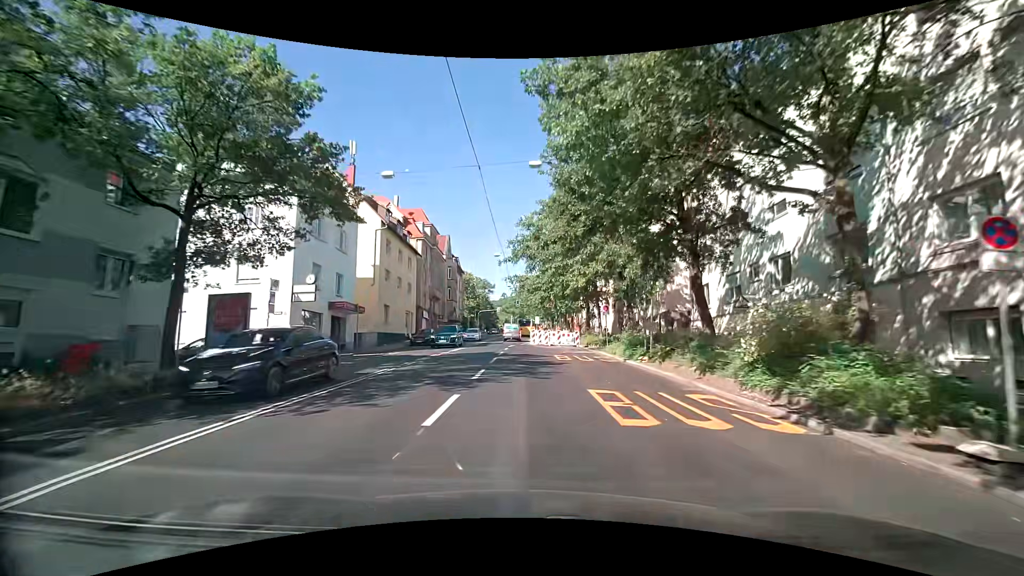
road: secondary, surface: asphalt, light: Day
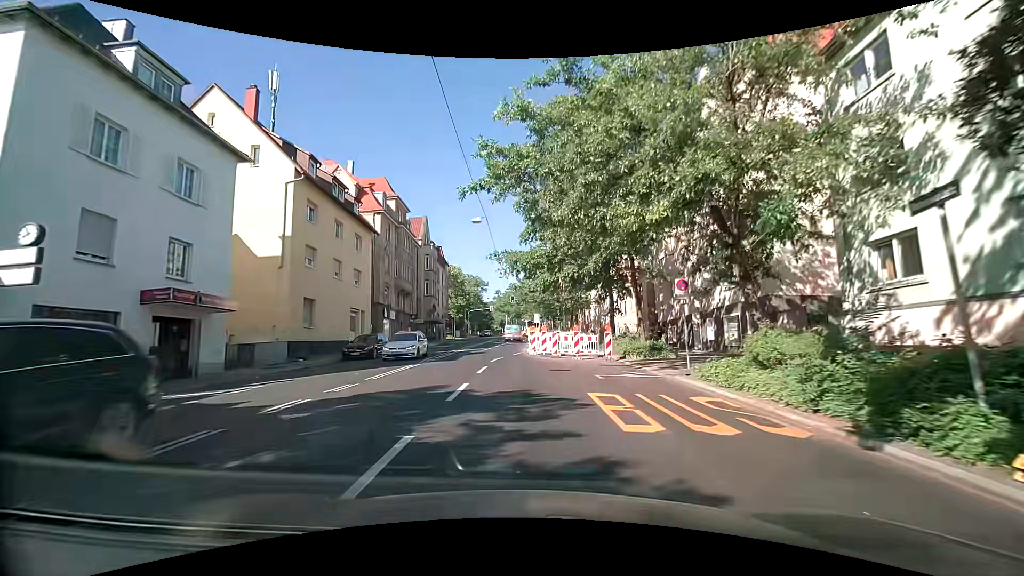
(+0.7, +15.4) m; +3°
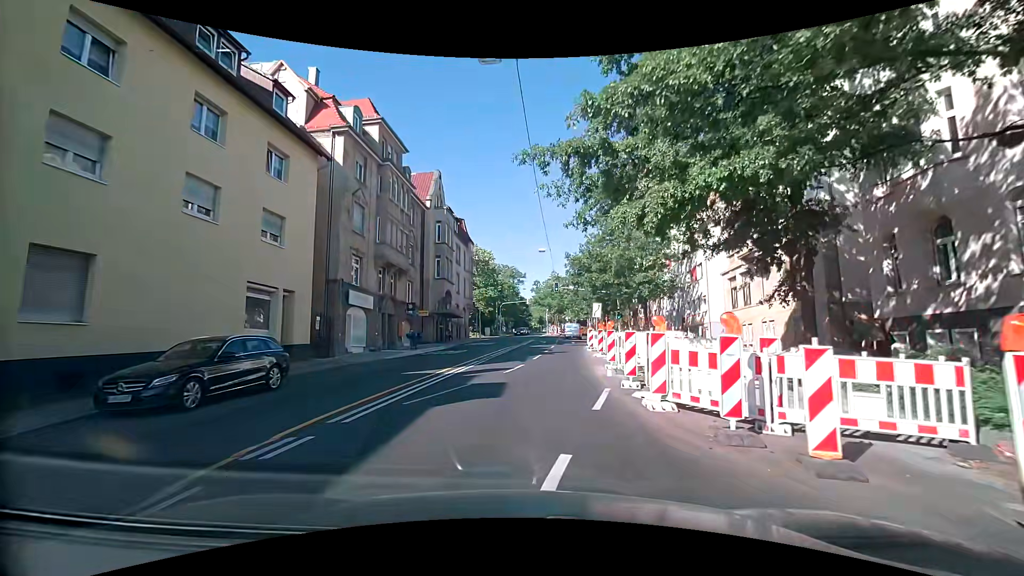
(-1.2, +18.9) m; -6°
(+1, +10) (+2, +20) (+3, +30) (+4, +40) (+5, +50) (+6, +60) (+7, +70) (+8, +80) (+10, +89) (+11, +99) m
